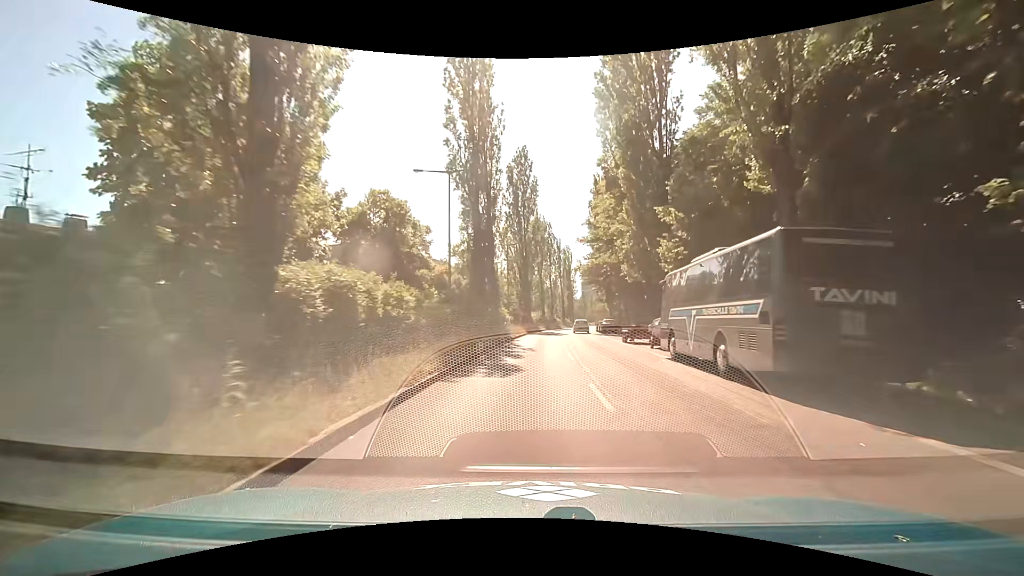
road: secondary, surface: asphalt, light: Day
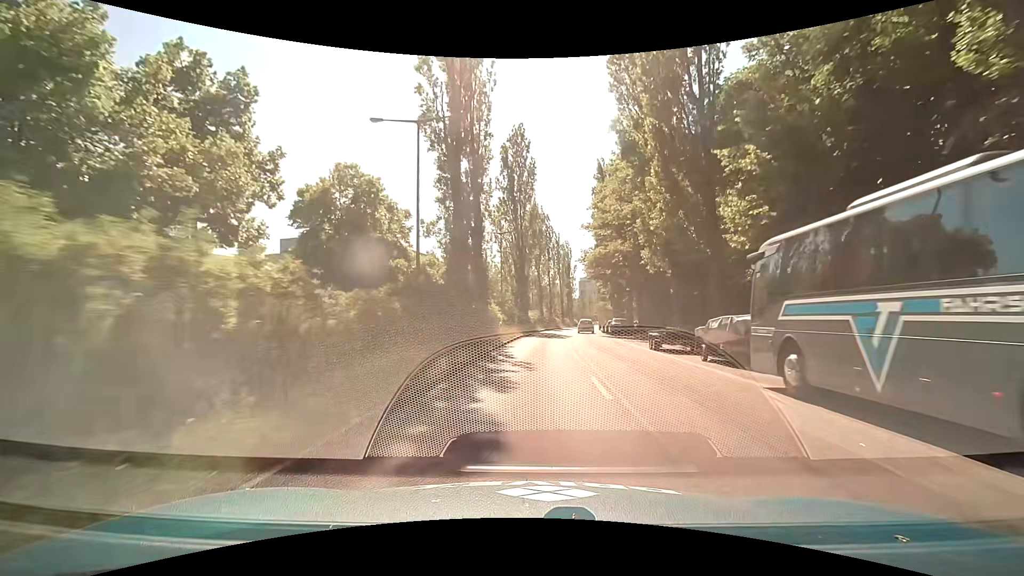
(0.0, +7.9) m; 0°
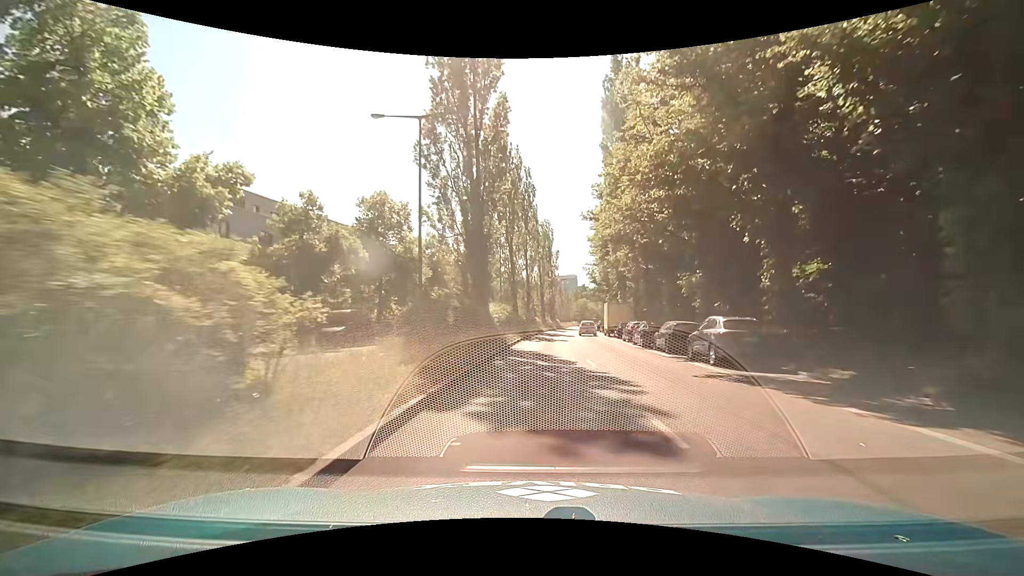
(+0.5, +30.1) m; +2°
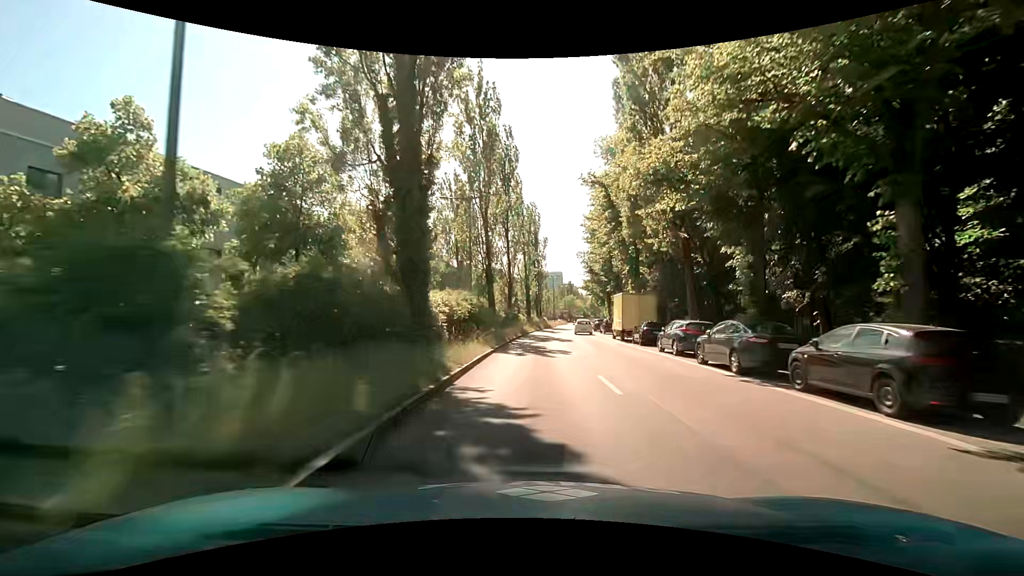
(+0.4, +14.4) m; +3°
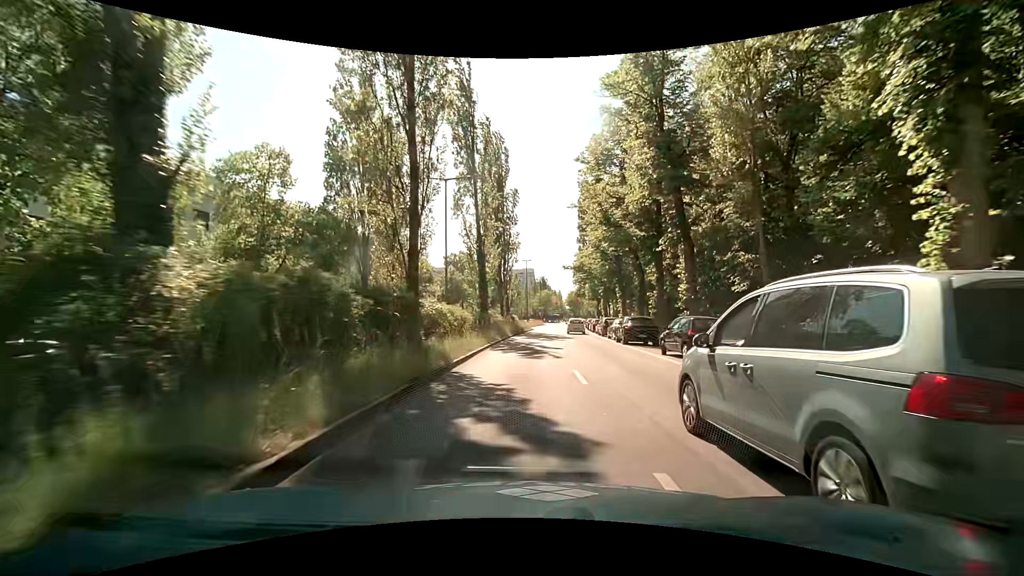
(+1.0, +34.7) m; +4°
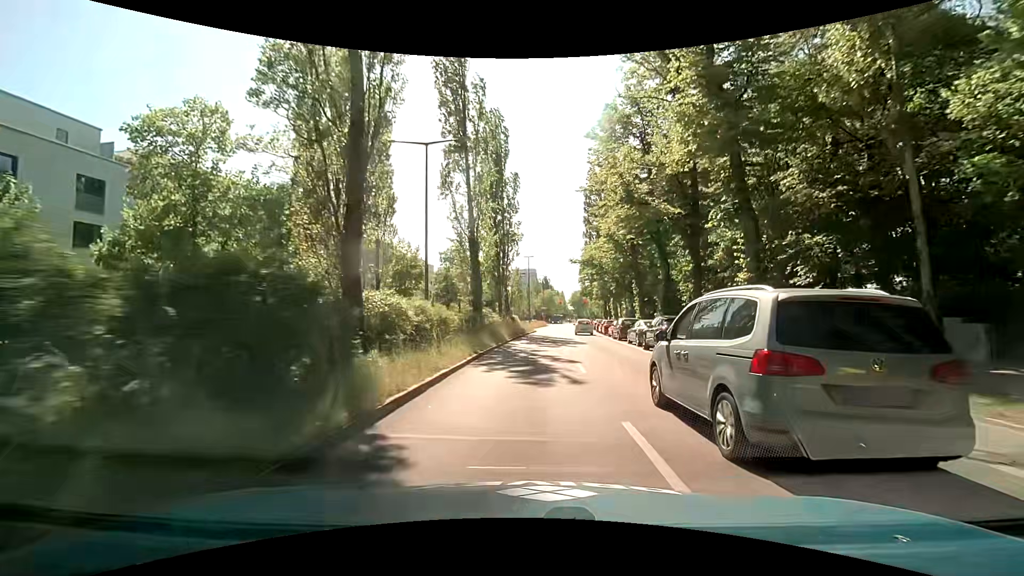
(0.0, +6.8) m; 0°
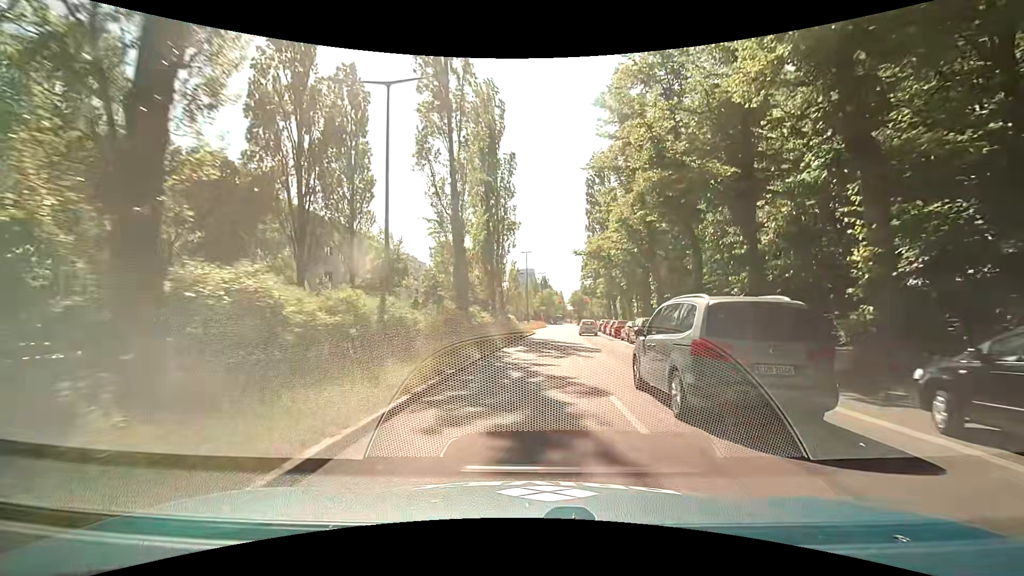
(0.0, +6.7) m; 0°
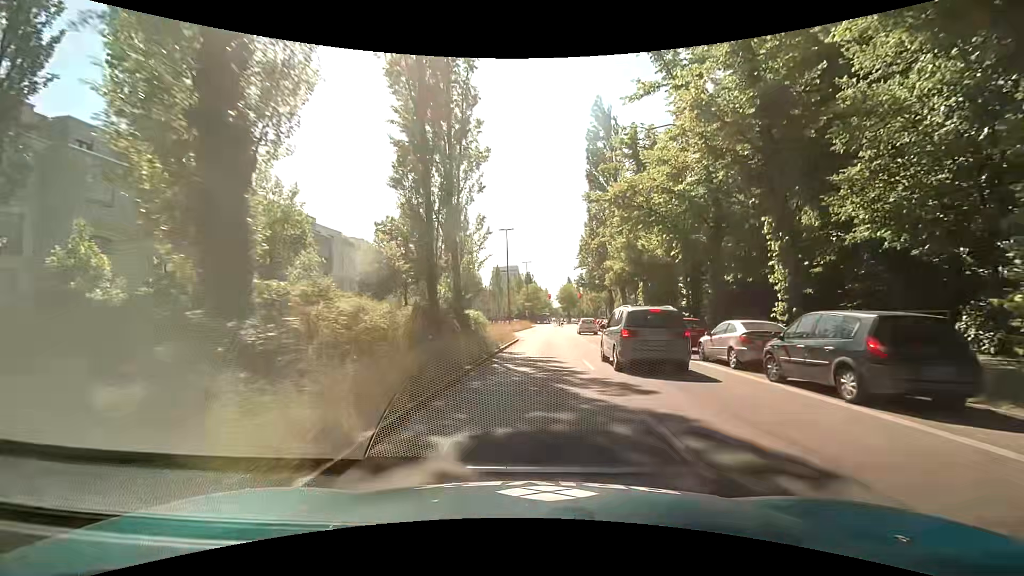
(+0.3, +19.7) m; +2°
(0, +10) (0, +20) (+1, +30) (+1, +40) (+2, +50) (+3, +60) (+4, +70) (+5, +80) (+5, +90) (+7, +100) m
